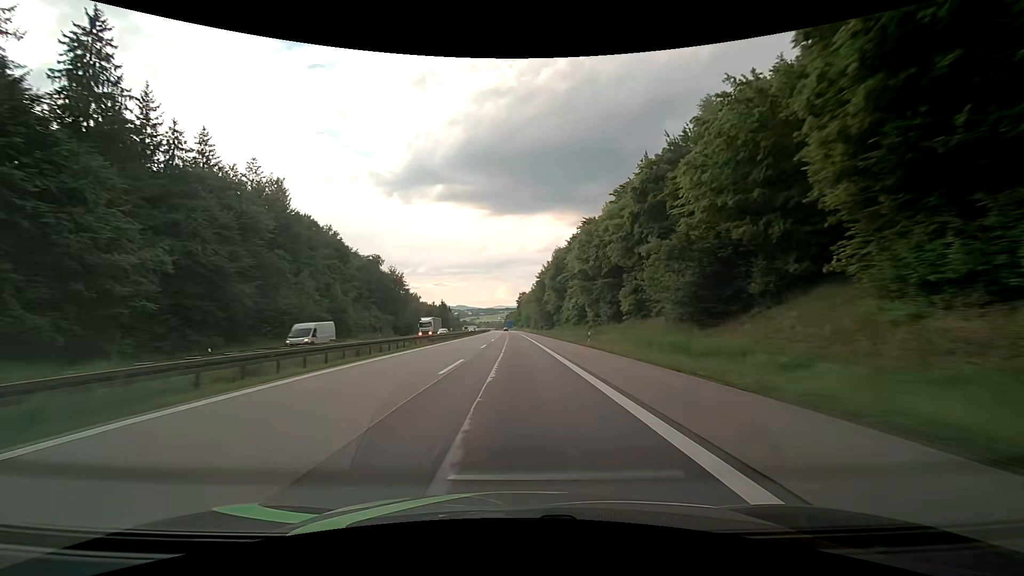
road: motorway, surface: asphalt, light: Day
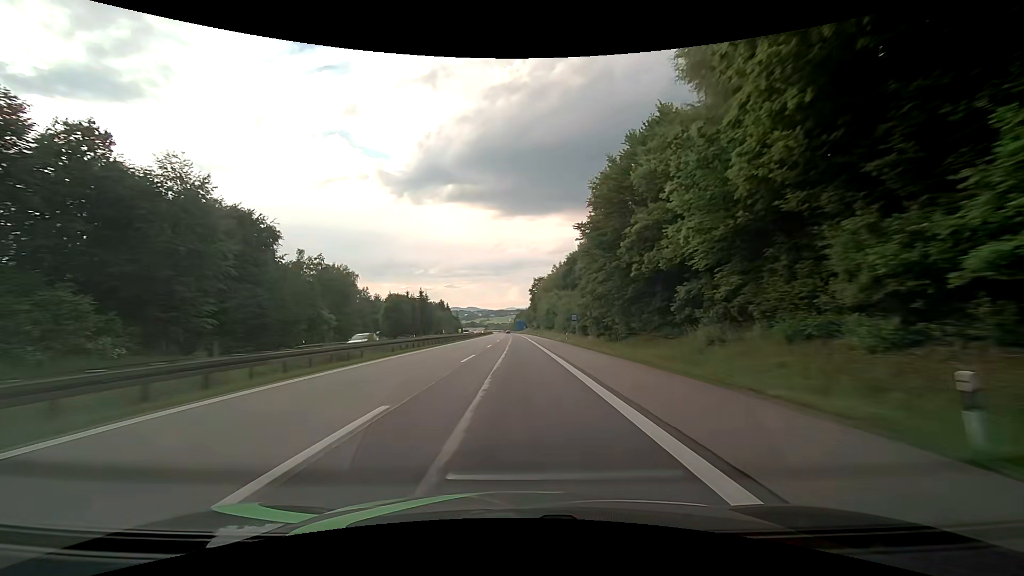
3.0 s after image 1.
(-0.9, +84.0) m; -1°
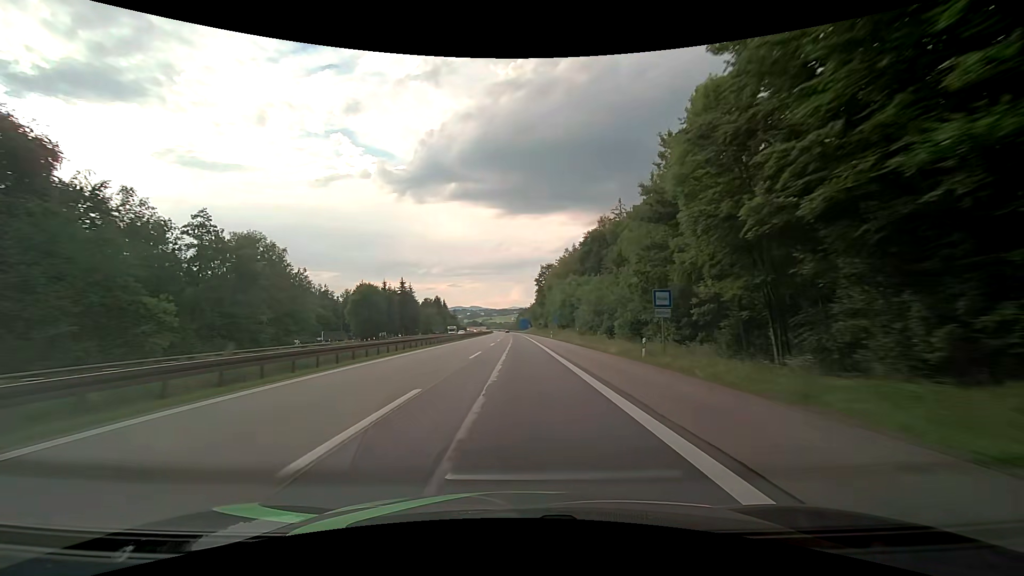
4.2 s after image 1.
(-0.1, +33.8) m; 0°
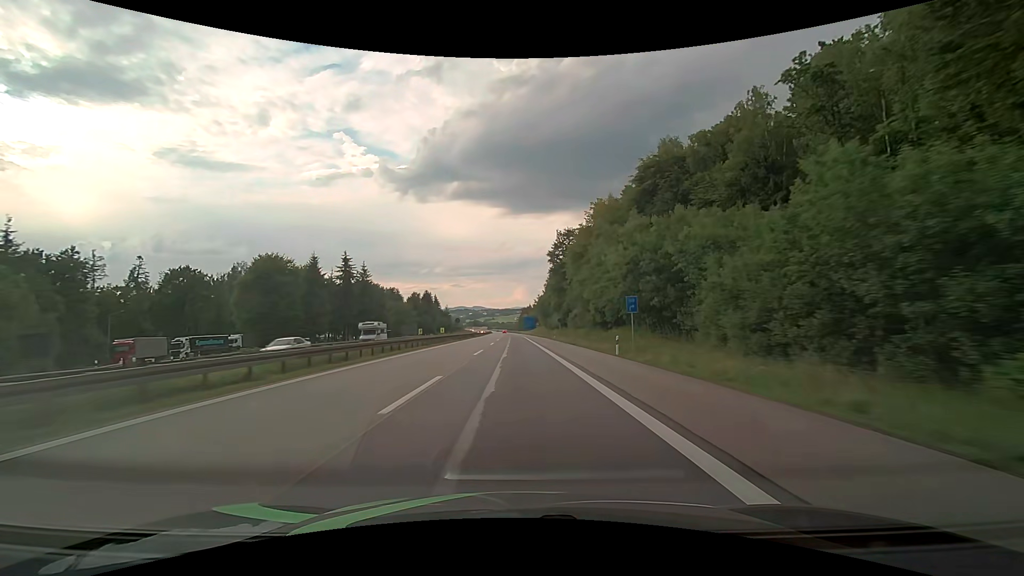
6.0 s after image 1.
(-0.1, +50.9) m; 0°
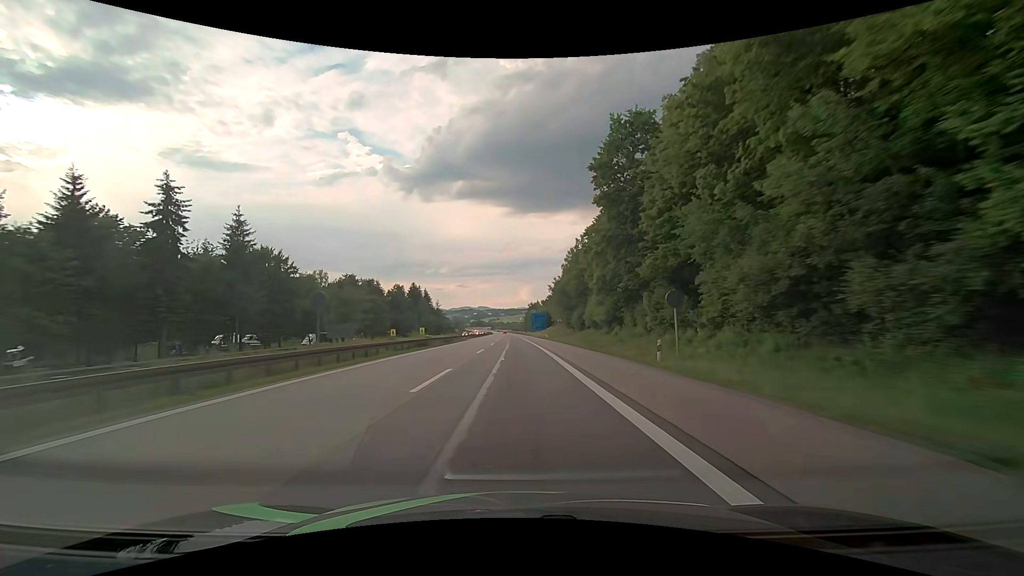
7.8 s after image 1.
(-0.2, +51.3) m; -1°
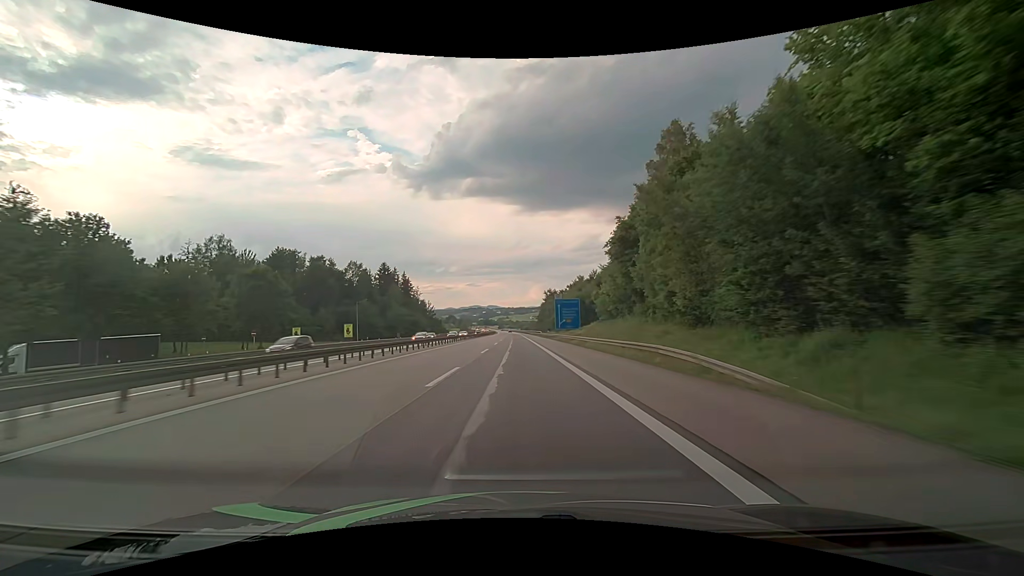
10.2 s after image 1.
(-0.7, +71.0) m; -1°
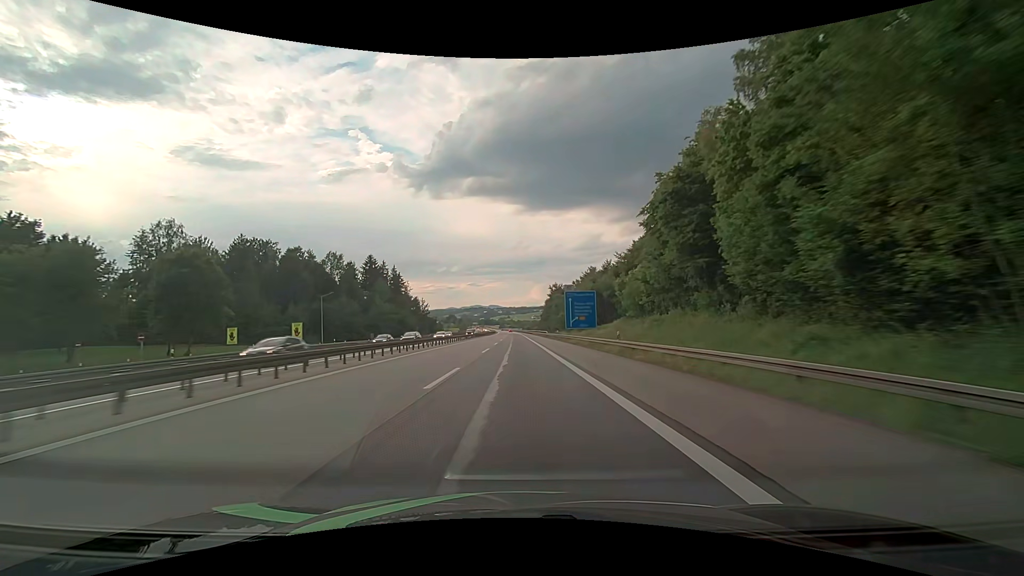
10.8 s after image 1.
(0.0, +18.3) m; 0°
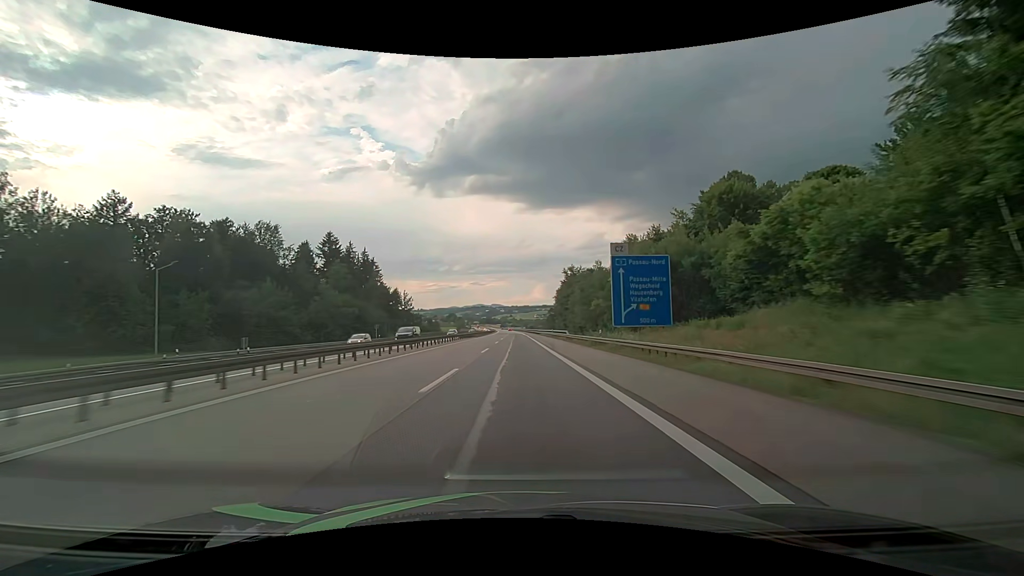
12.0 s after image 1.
(-0.2, +37.0) m; 0°
(0, +10) (0, +20) (0, +30) (0, +40) (0, +50) (0, +60) (0, +70) (0, +80) (0, +90) (0, +100) m
